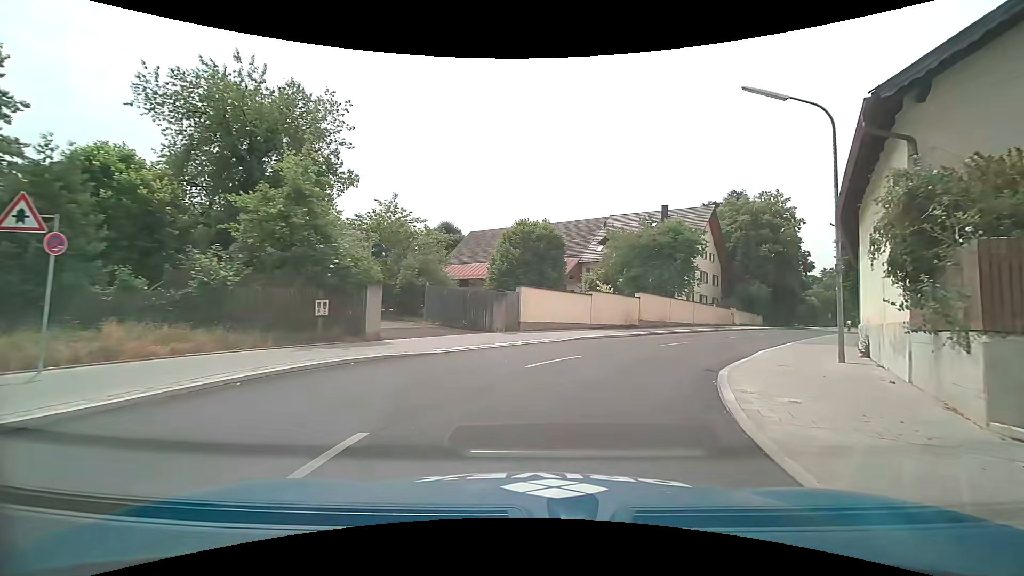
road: tertiary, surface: asphalt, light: Day
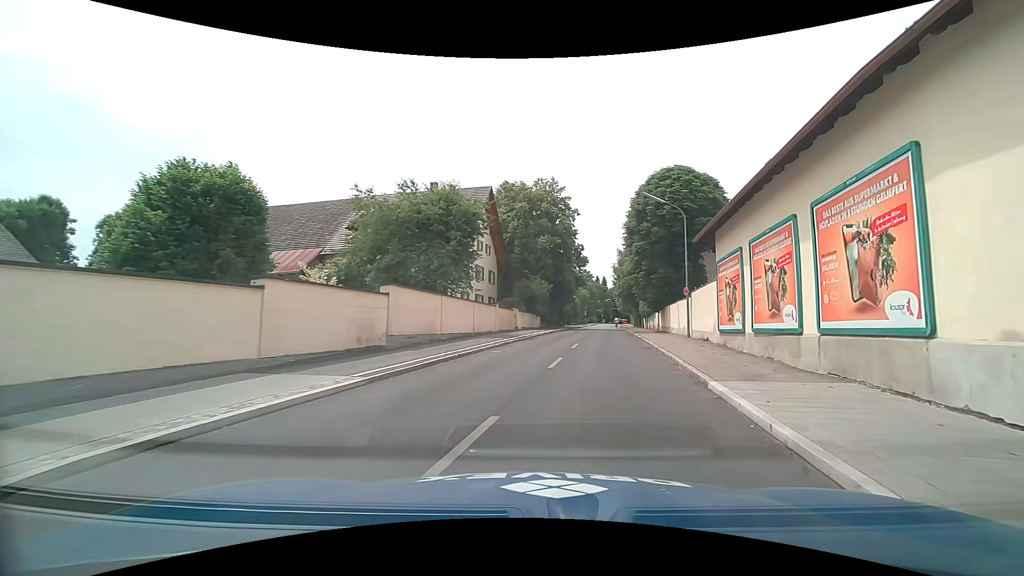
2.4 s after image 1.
(+3.1, +15.1) m; +26°
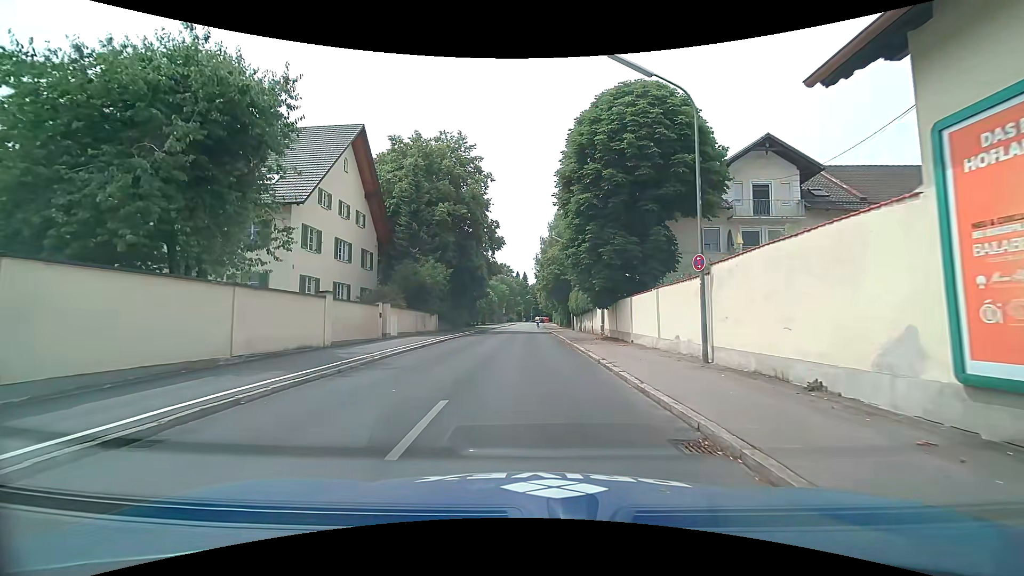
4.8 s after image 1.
(+1.7, +15.8) m; +7°
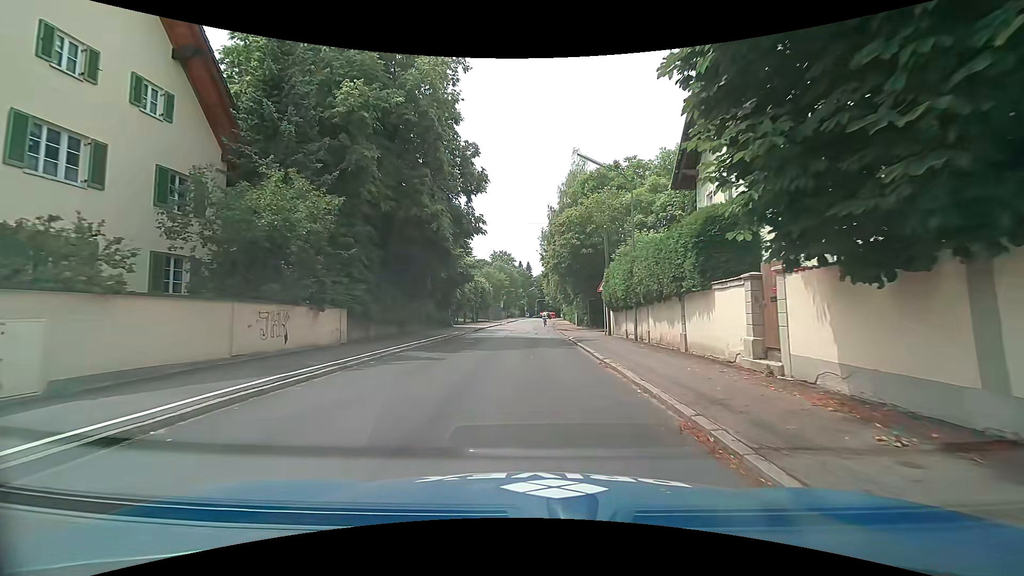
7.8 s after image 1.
(+0.3, +21.2) m; 0°
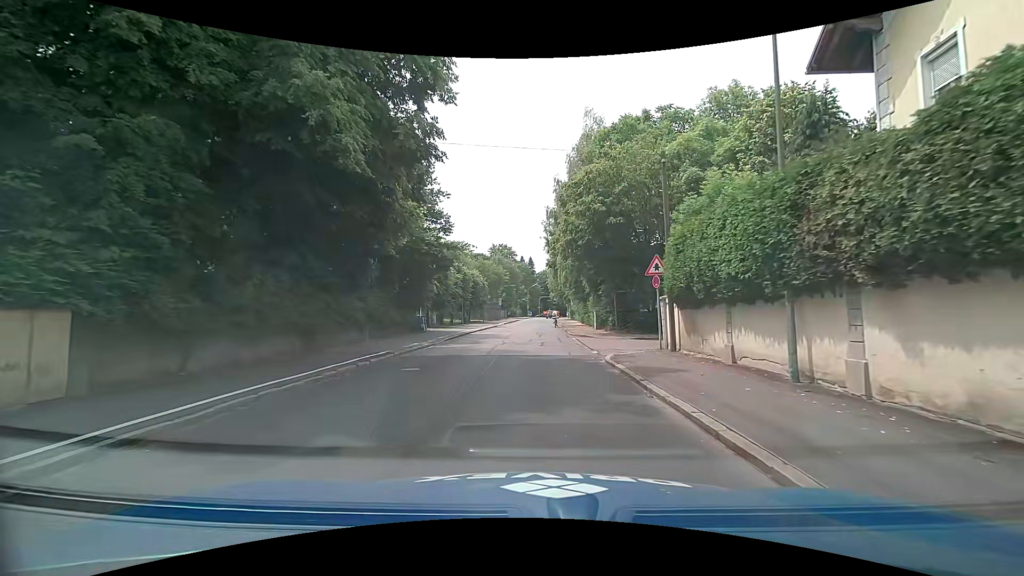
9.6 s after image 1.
(-0.1, +12.4) m; 0°
